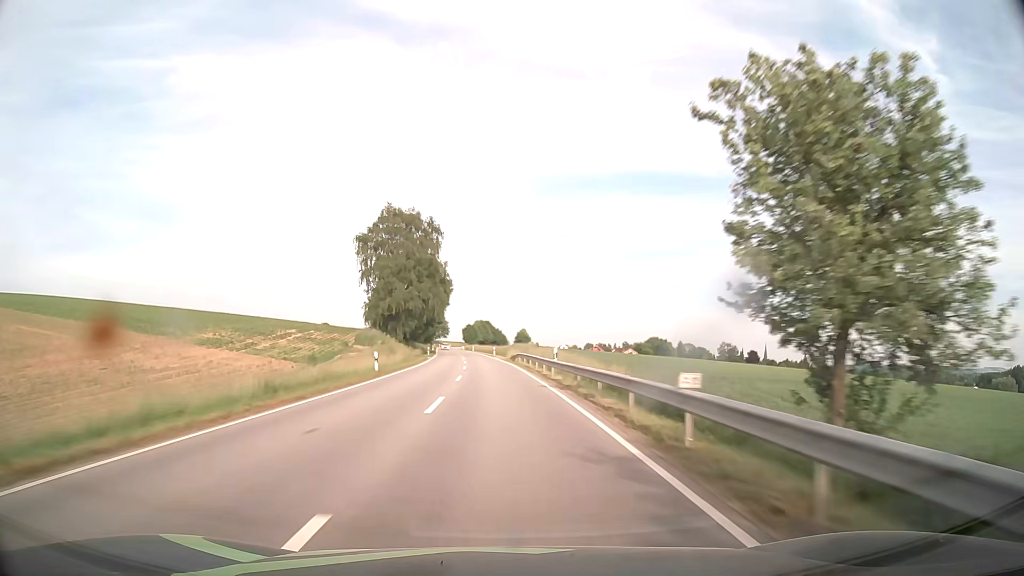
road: secondary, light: Day
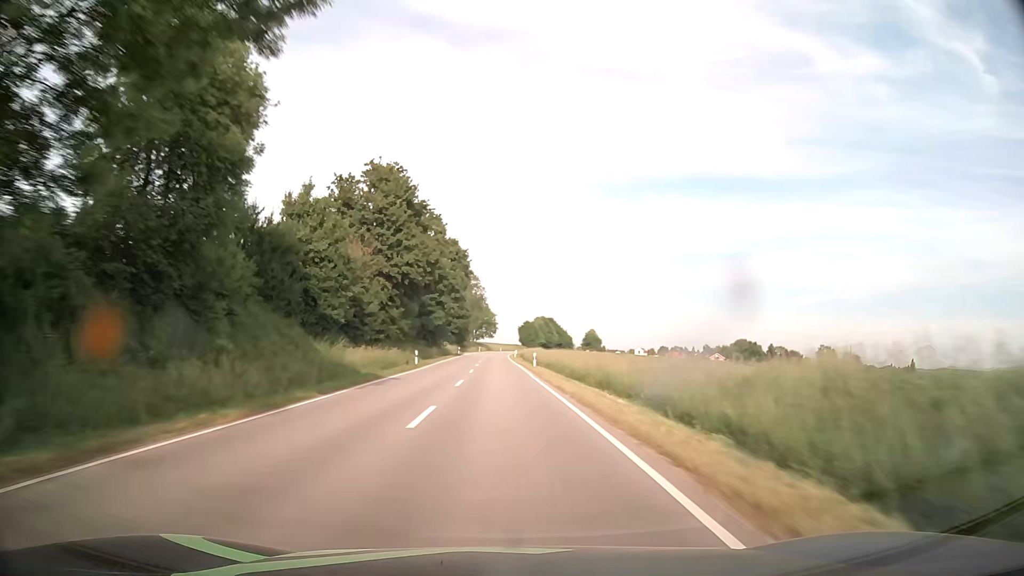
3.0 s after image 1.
(-4.7, +86.1) m; -5°
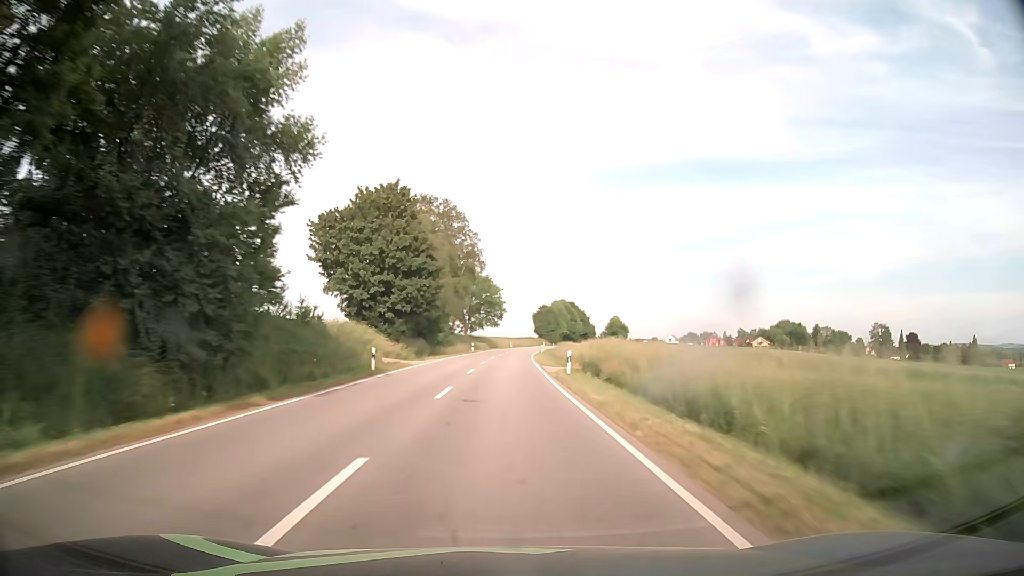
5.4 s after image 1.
(-0.8, +67.2) m; -1°
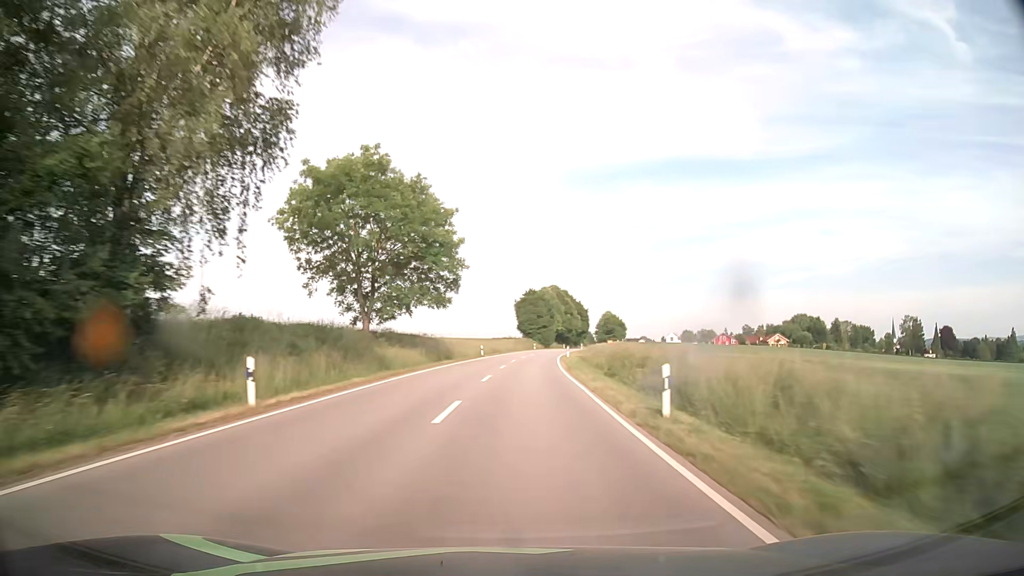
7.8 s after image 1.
(+0.5, +64.1) m; +2°
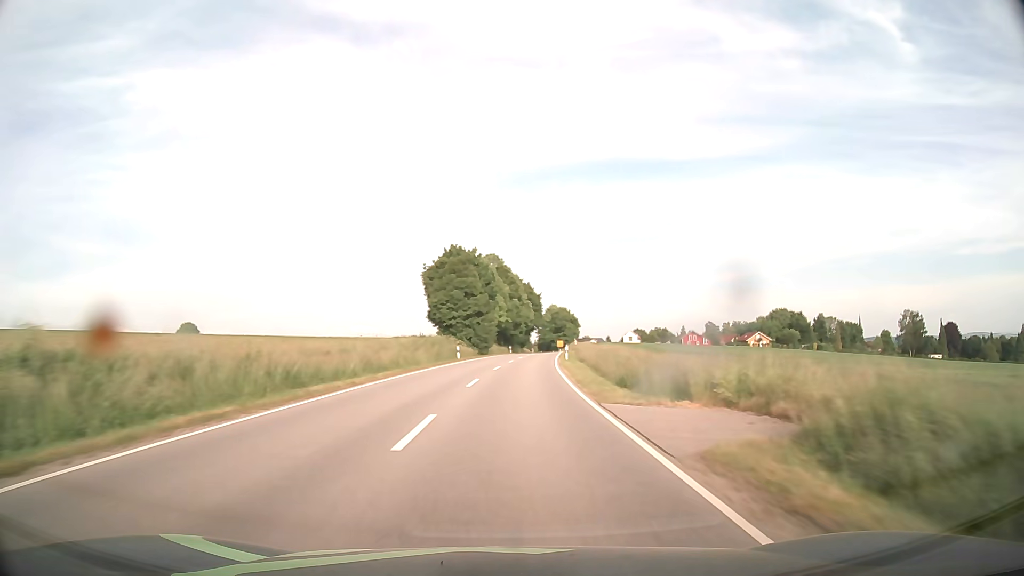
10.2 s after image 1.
(+3.1, +62.5) m; +6°
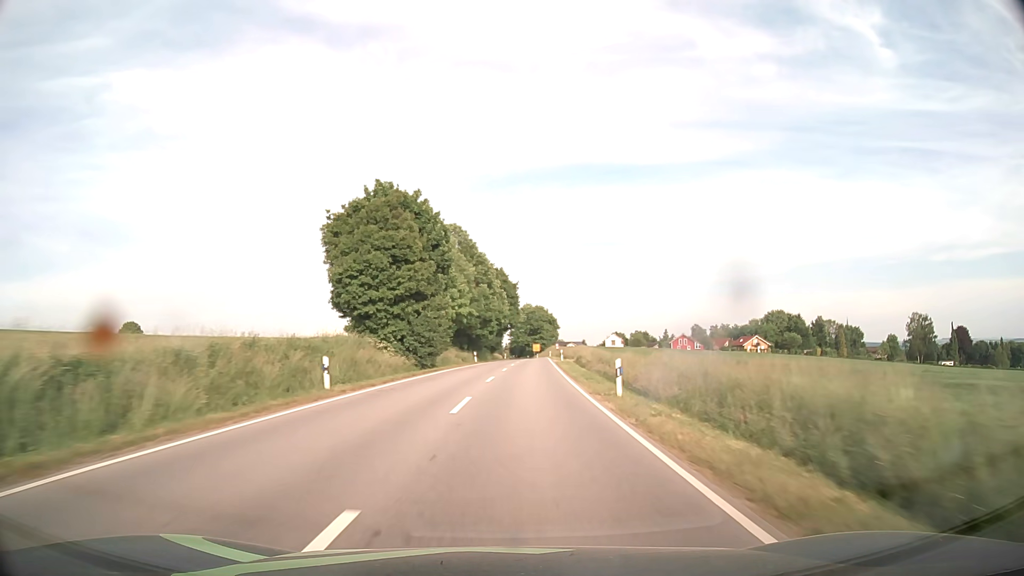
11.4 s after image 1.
(+0.7, +31.0) m; +2°
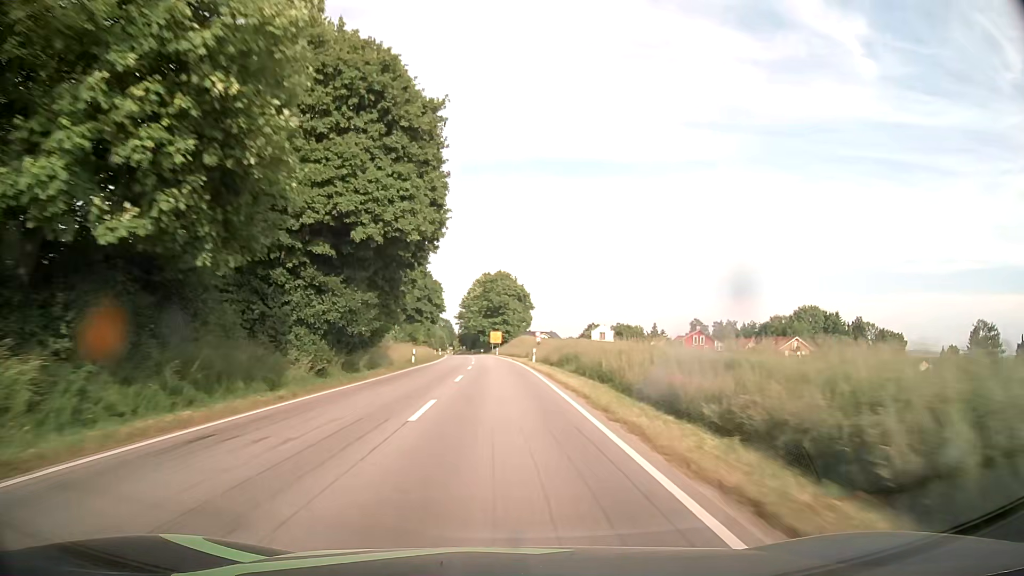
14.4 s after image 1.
(+3.4, +73.3) m; +4°
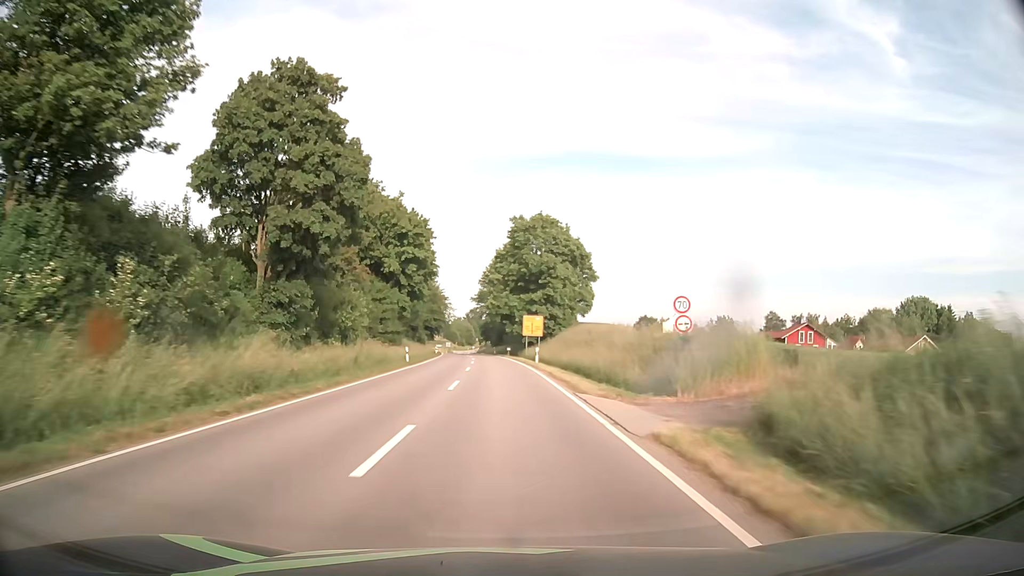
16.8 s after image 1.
(-0.6, +52.4) m; -3°
(0, +10) (0, +20) (0, +30) (-1, +40) (-1, +50) (-2, +60) (-2, +70) (-3, +80) (-4, +90) (-5, +100) m
